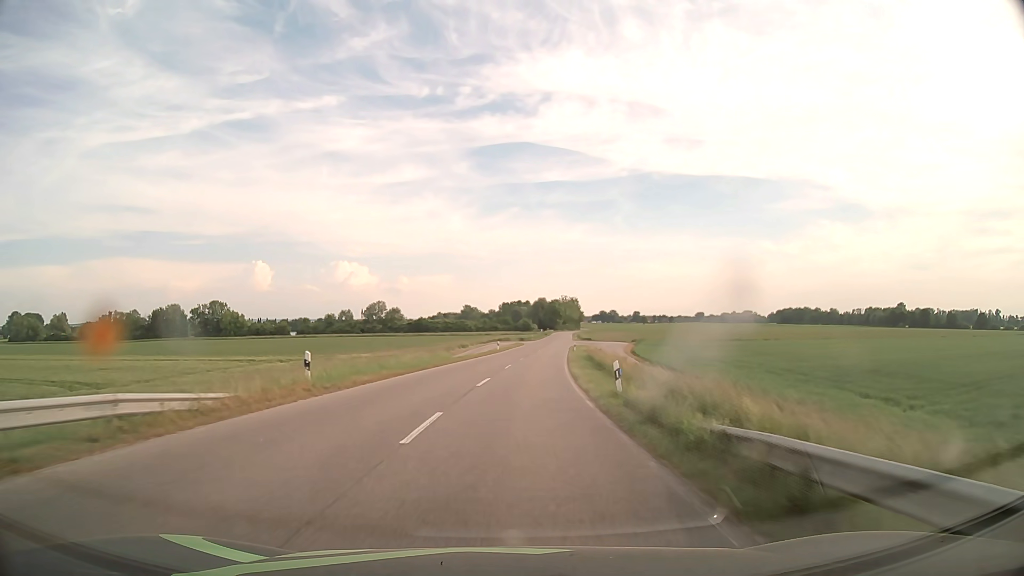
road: secondary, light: Day
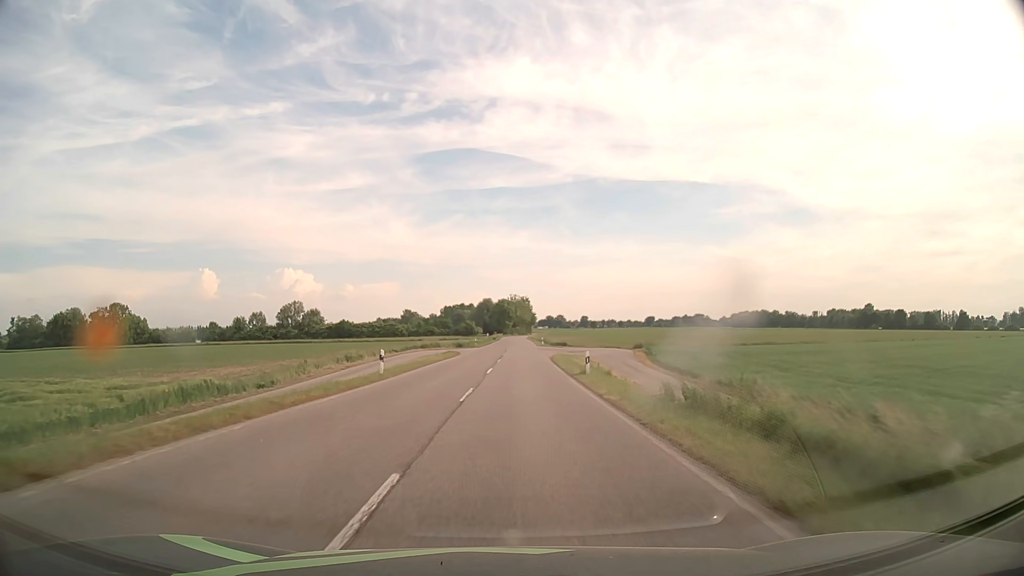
(+1.7, +42.8) m; +5°
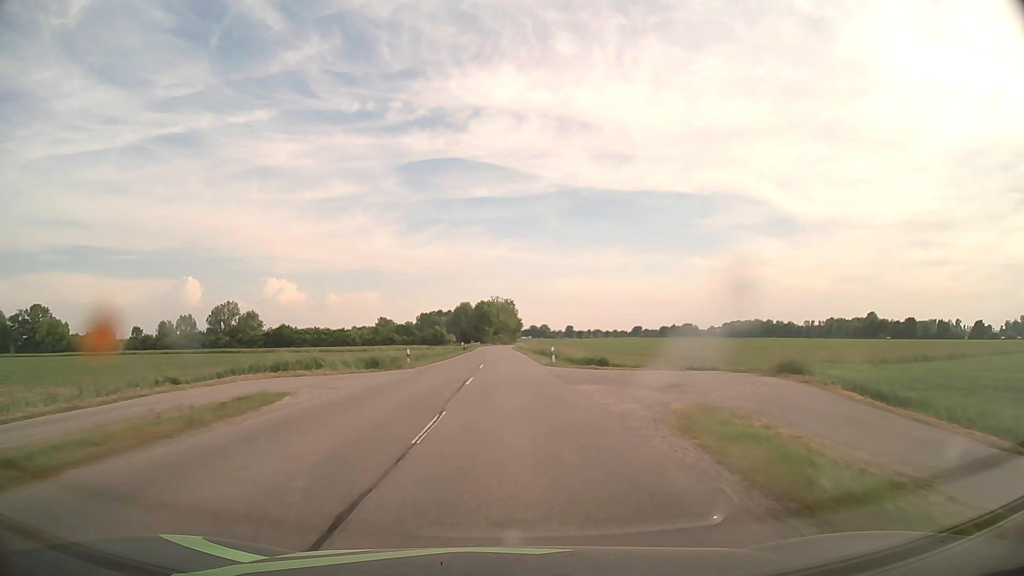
(+0.9, +42.7) m; +2°
(0, +10) (0, +20) (0, +30) (0, +40) (0, +50) (0, +60) (0, +70) (0, +80) (0, +90) (0, +100) m
